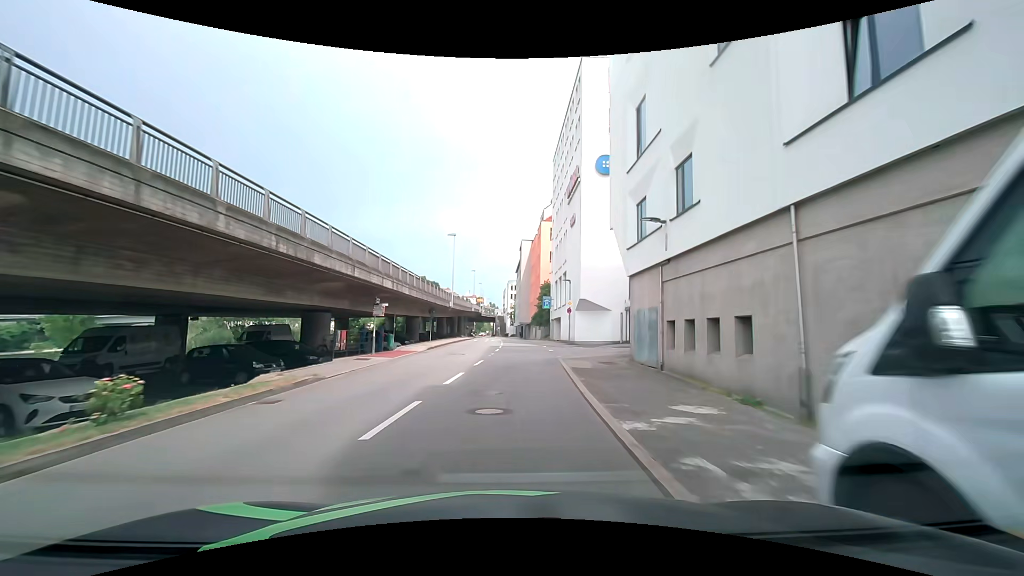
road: residential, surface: asphalt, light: Day
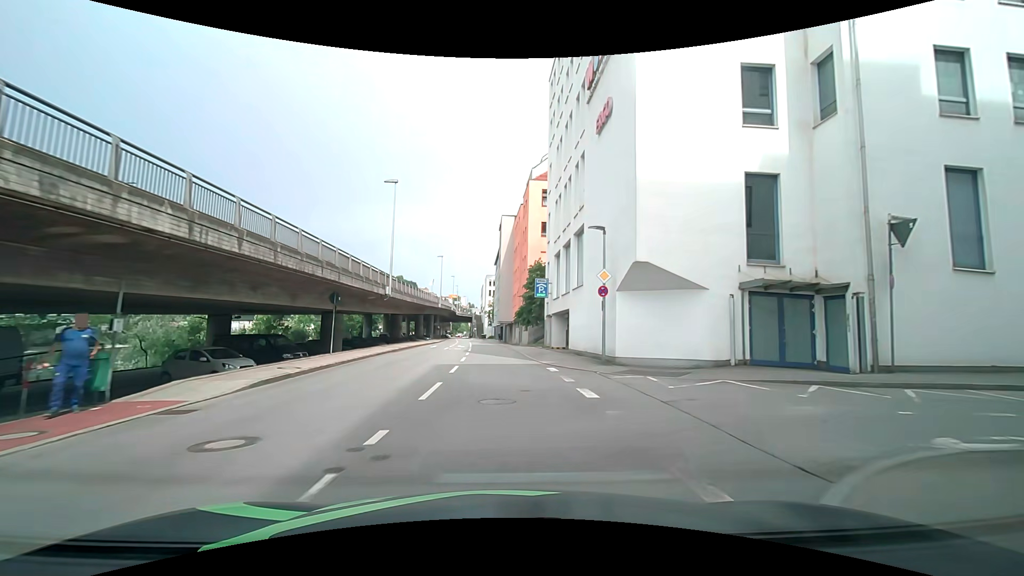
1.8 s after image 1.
(+0.4, +20.5) m; +3°
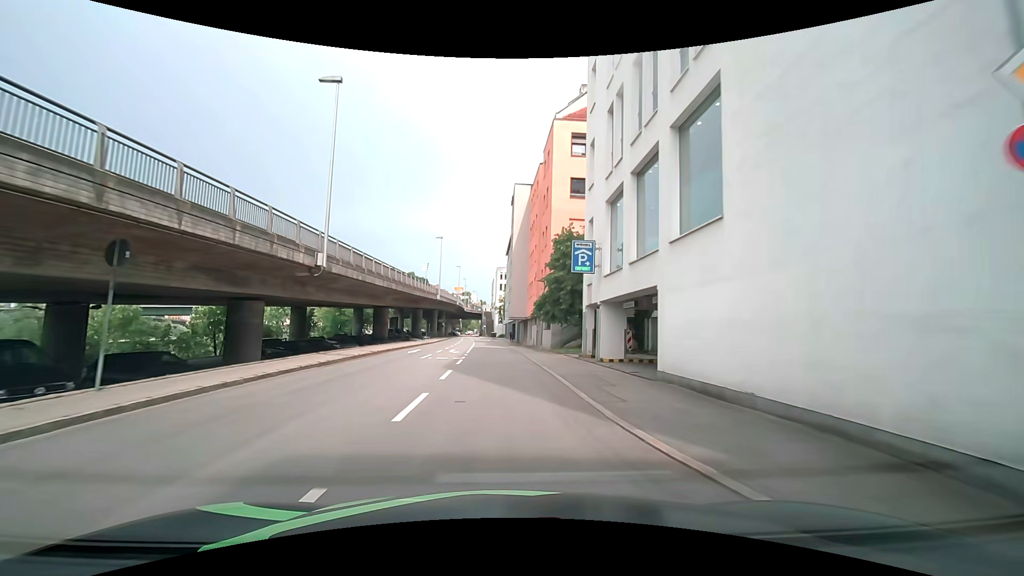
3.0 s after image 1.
(-0.2, +14.5) m; -1°
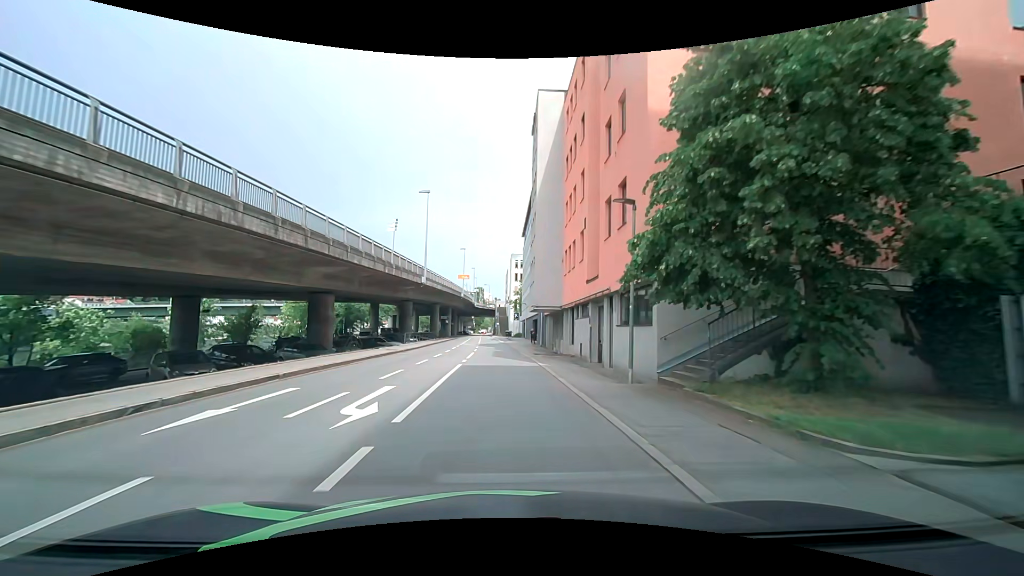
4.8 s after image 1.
(-0.6, +21.9) m; -2°
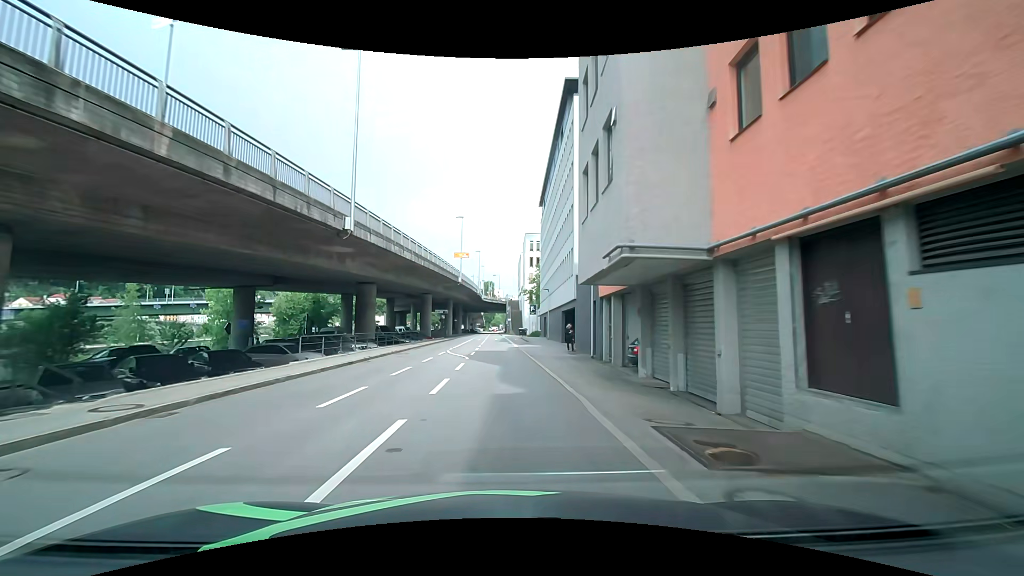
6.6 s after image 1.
(-0.2, +22.9) m; -1°
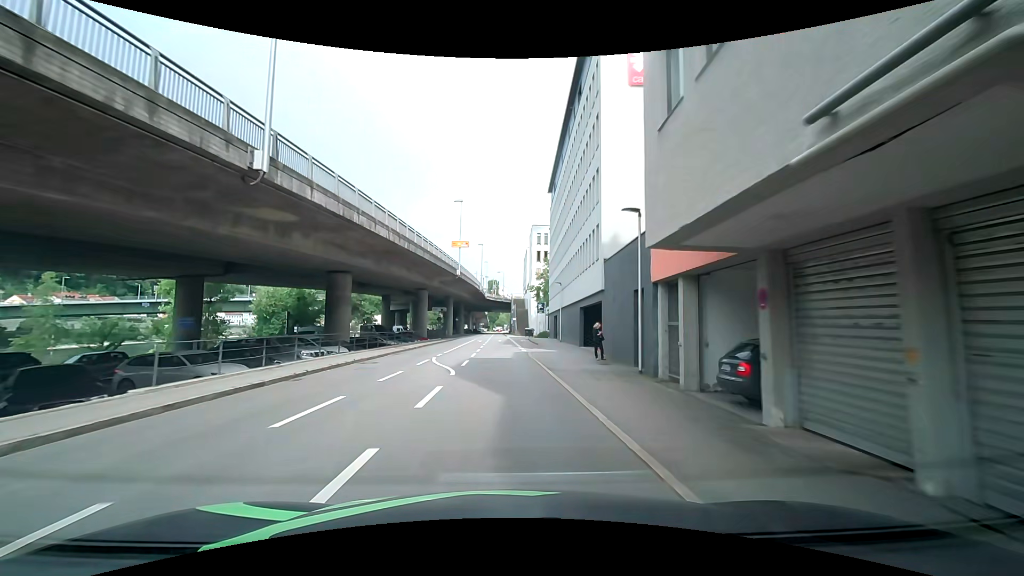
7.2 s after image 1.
(-0.1, +7.9) m; 0°
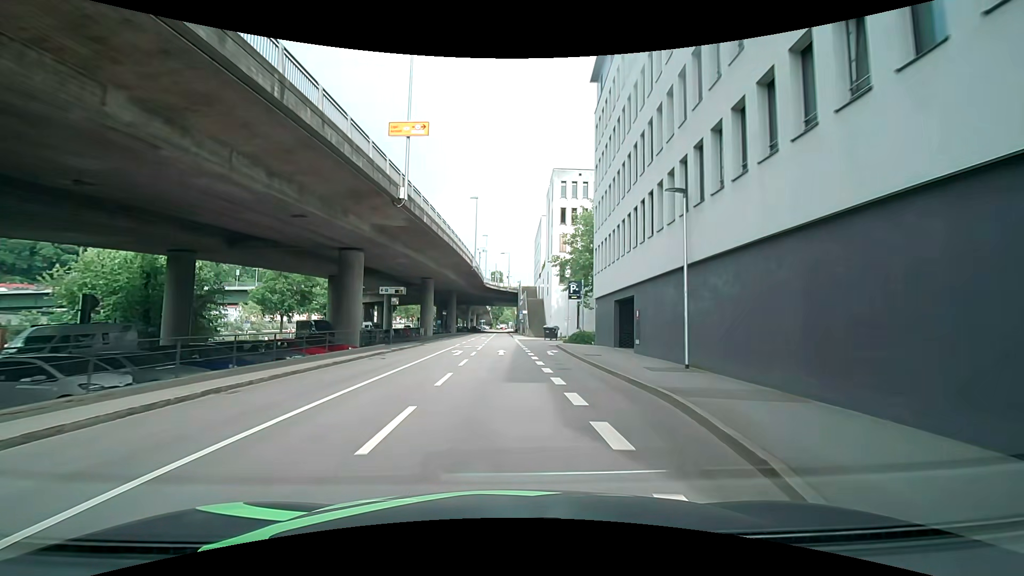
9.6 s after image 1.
(-0.1, +30.8) m; -1°
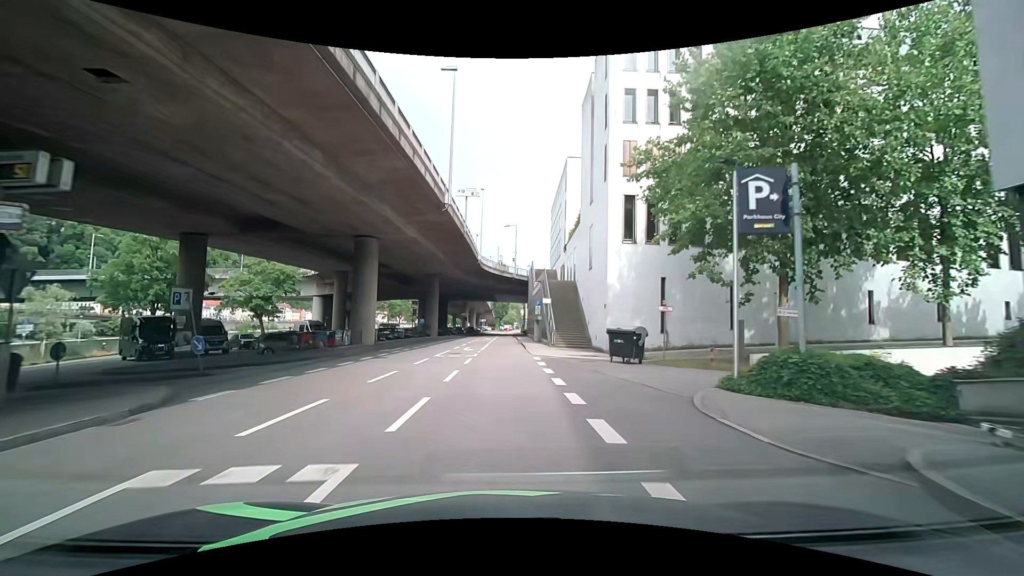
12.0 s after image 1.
(+0.2, +29.5) m; 0°
(0, +10) (0, +20) (-1, +30) (-1, +40) (-1, +50) (-1, +60) (-1, +70) (-1, +80) (-2, +90) (-2, +100) m
